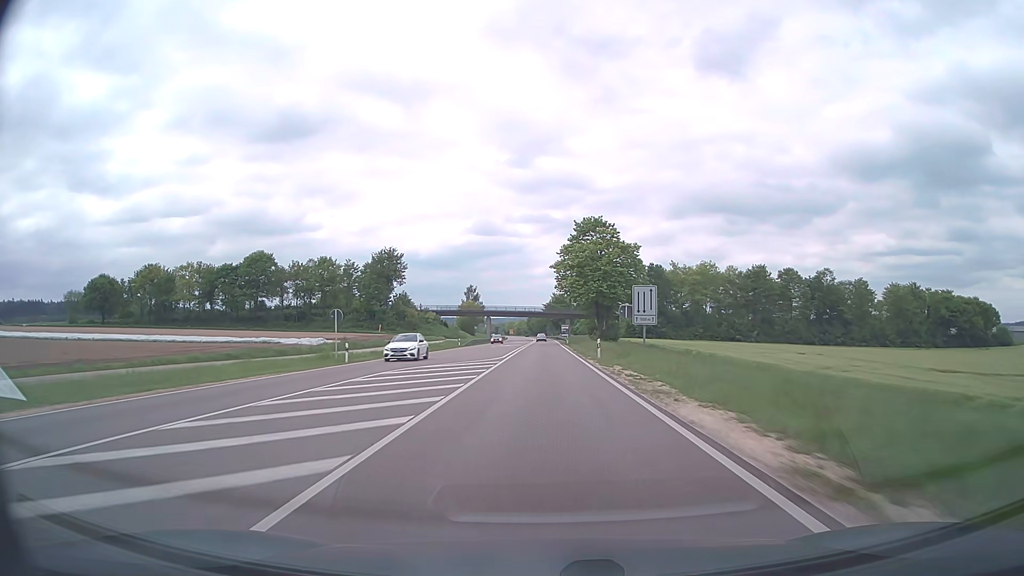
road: trunk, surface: asphalt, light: Day
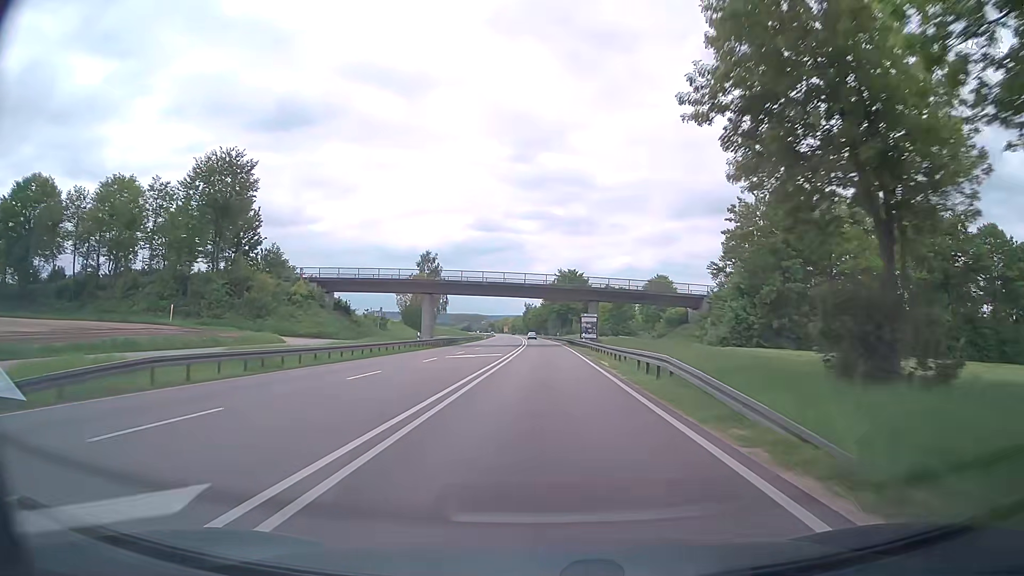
(+0.2, +79.2) m; 0°
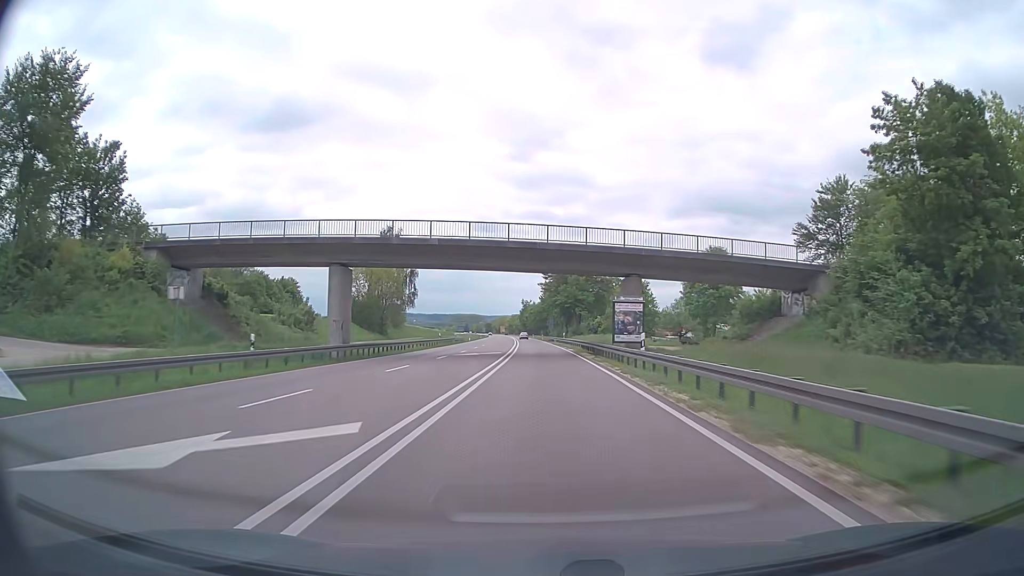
(0.0, +31.6) m; 0°
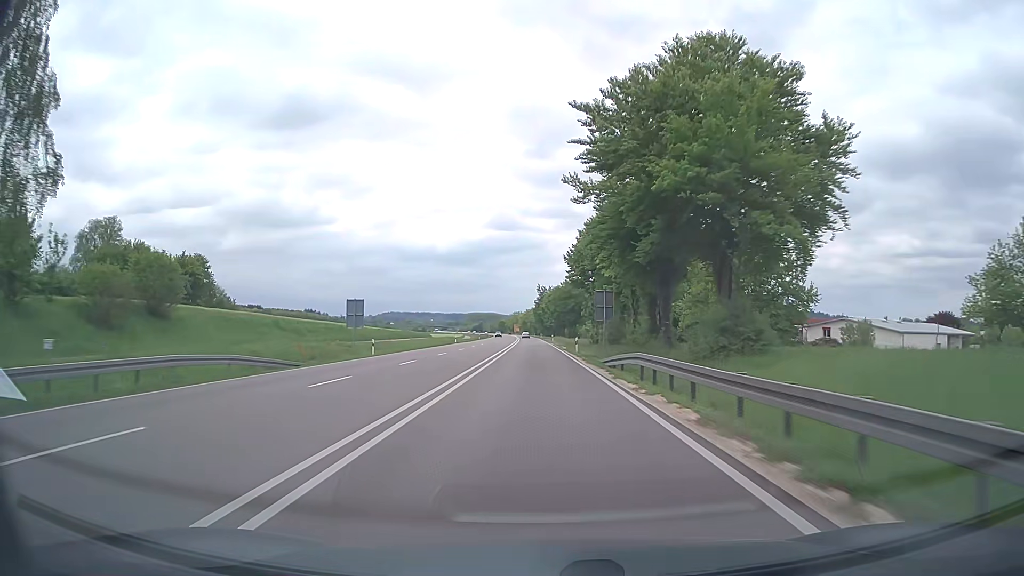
(-0.8, +79.0) m; -2°
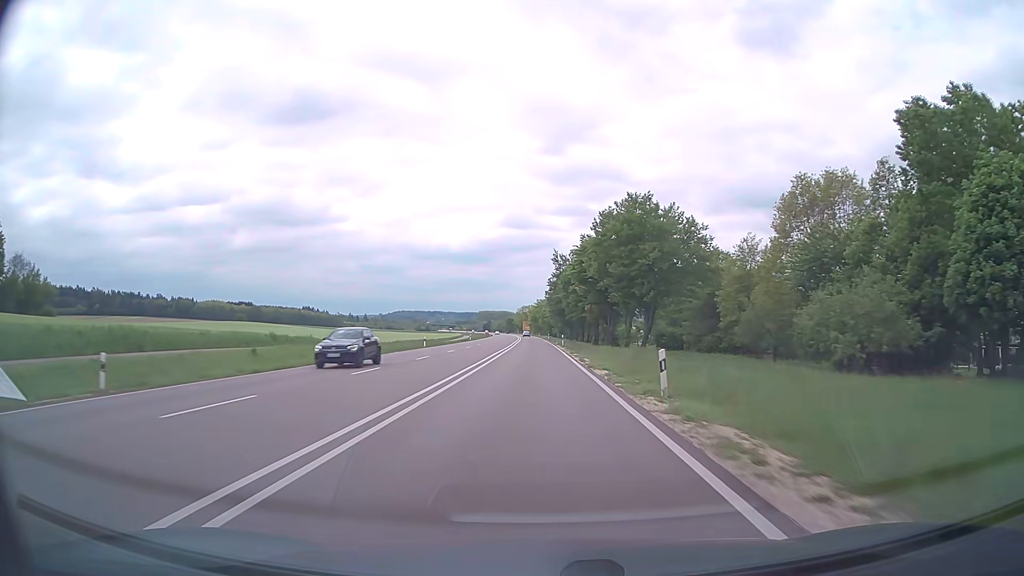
(-1.2, +79.0) m; -1°
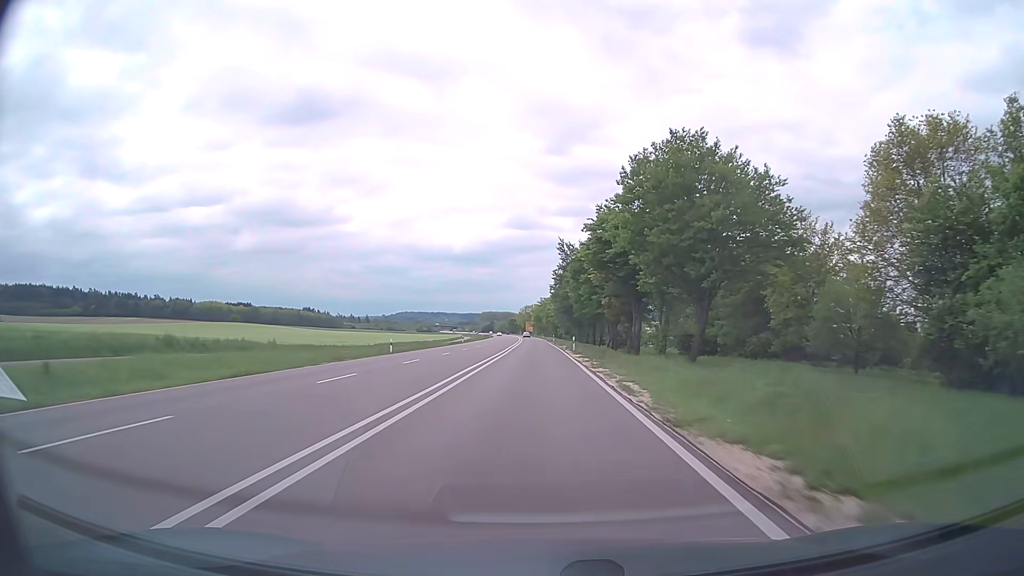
(0.0, +15.8) m; 0°
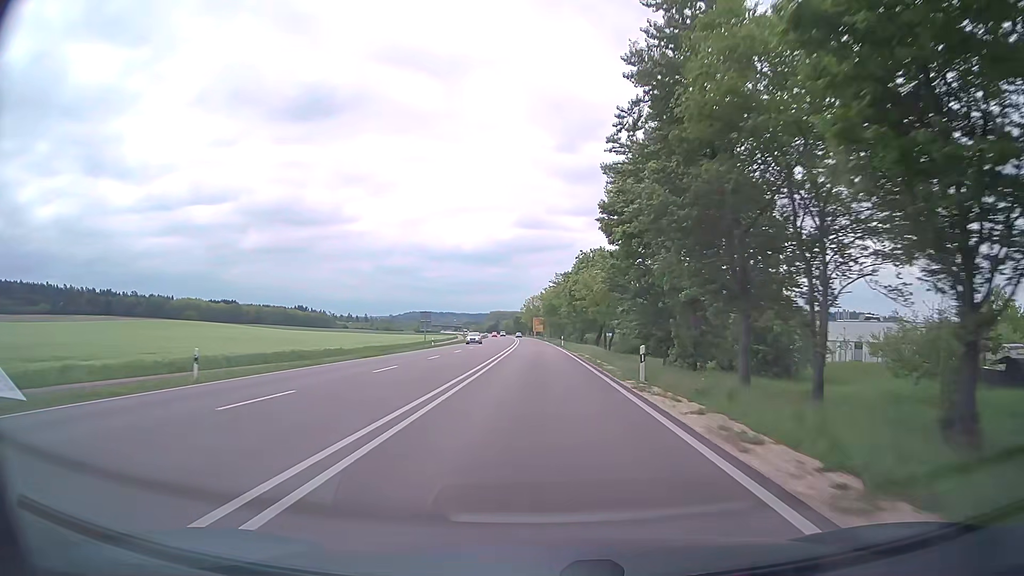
(-1.0, +79.0) m; -1°
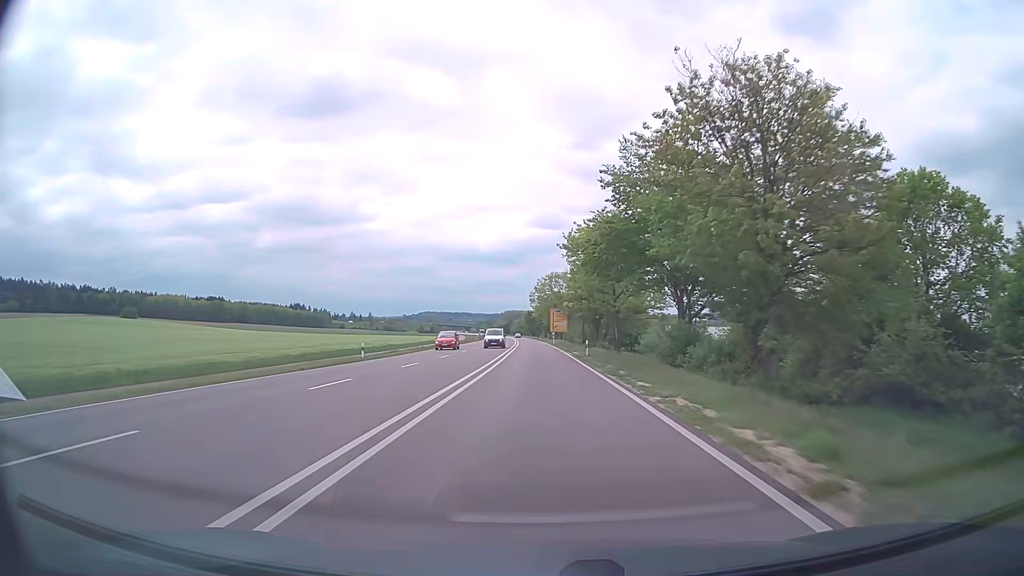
(-1.2, +79.0) m; -1°
(0, +10) (0, +20) (0, +30) (0, +40) (-1, +50) (-1, +60) (-1, +70) (-1, +80) (-2, +90) (-2, +100) m
